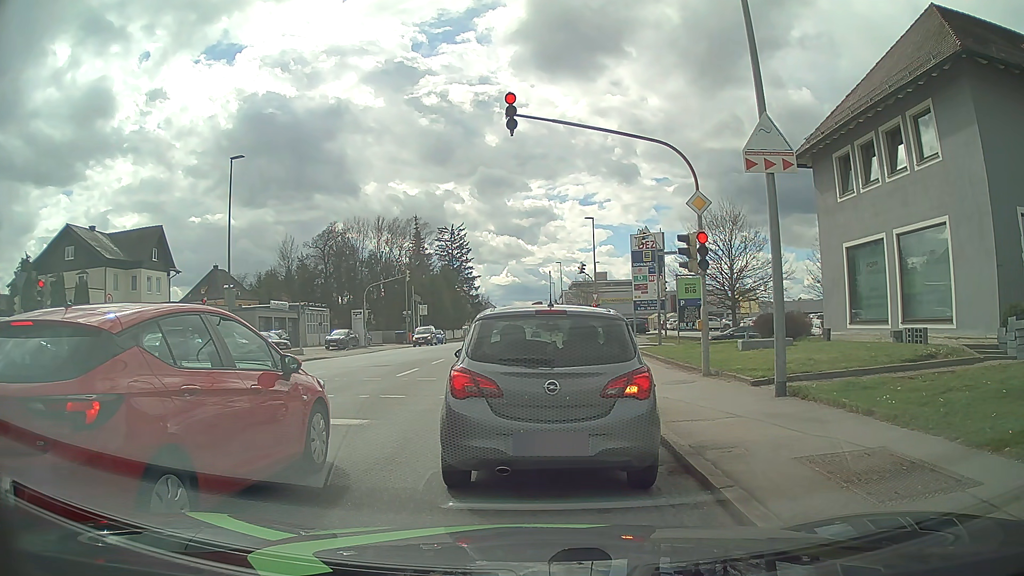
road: tertiary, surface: asphalt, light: Day
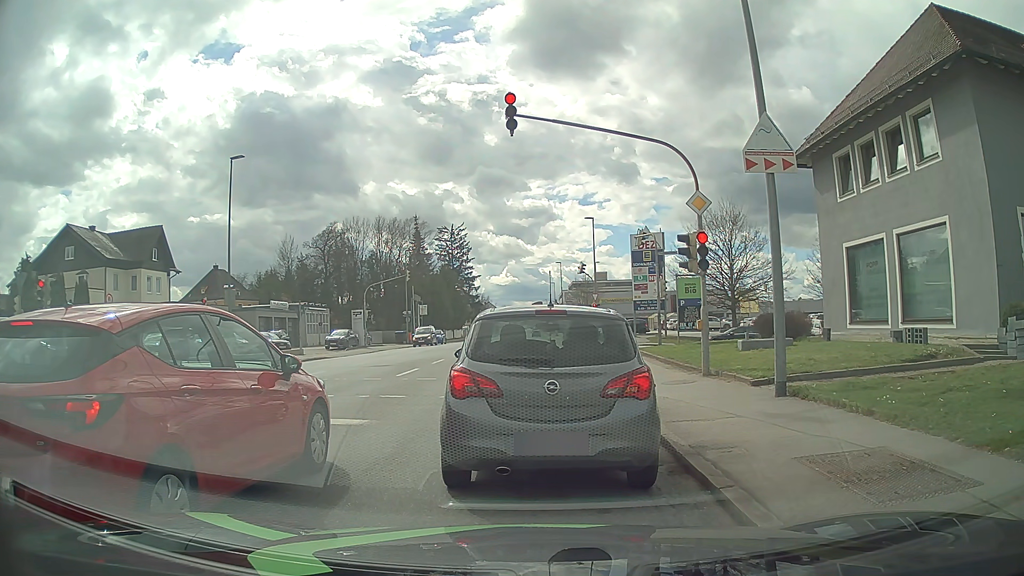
(0.0, 0.0) m; 0°
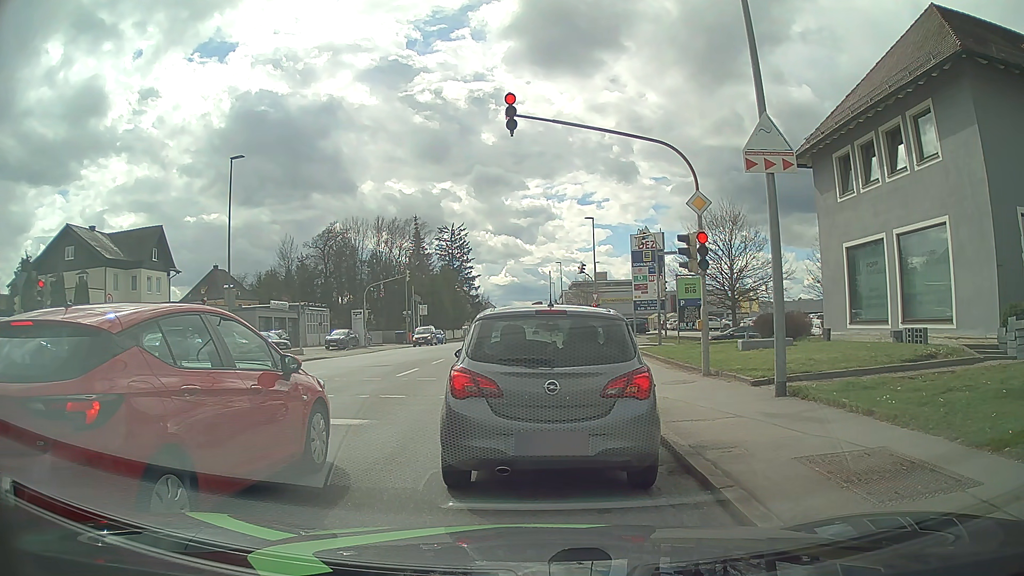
(0.0, 0.0) m; 0°
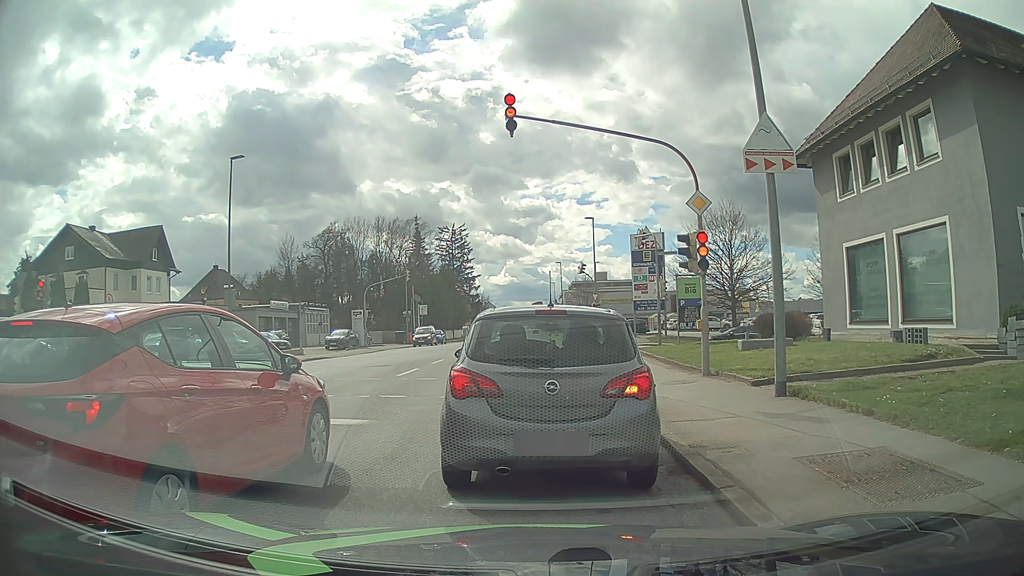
(0.0, 0.0) m; 0°
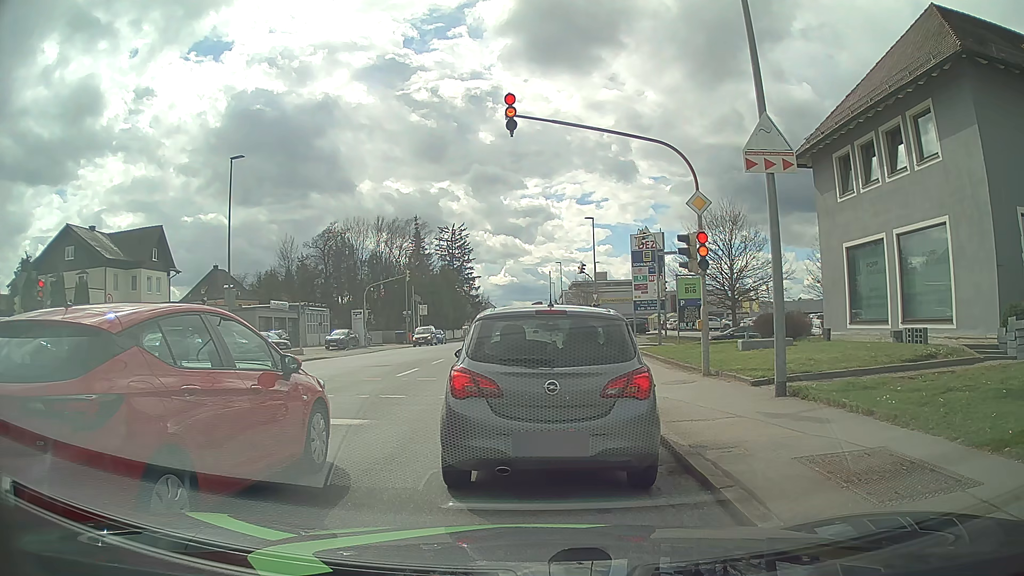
(0.0, 0.0) m; 0°
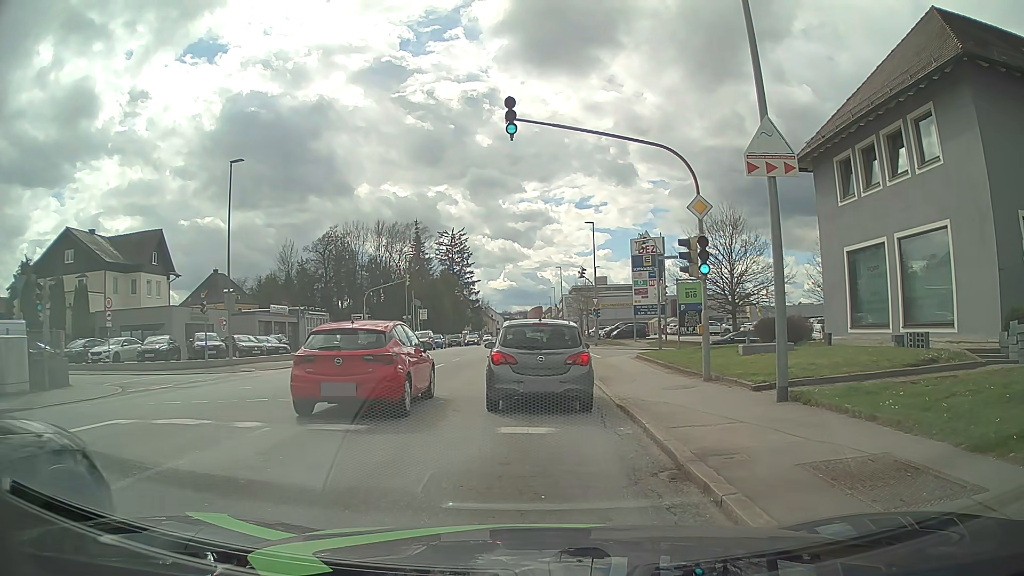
(0.0, +0.1) m; 0°
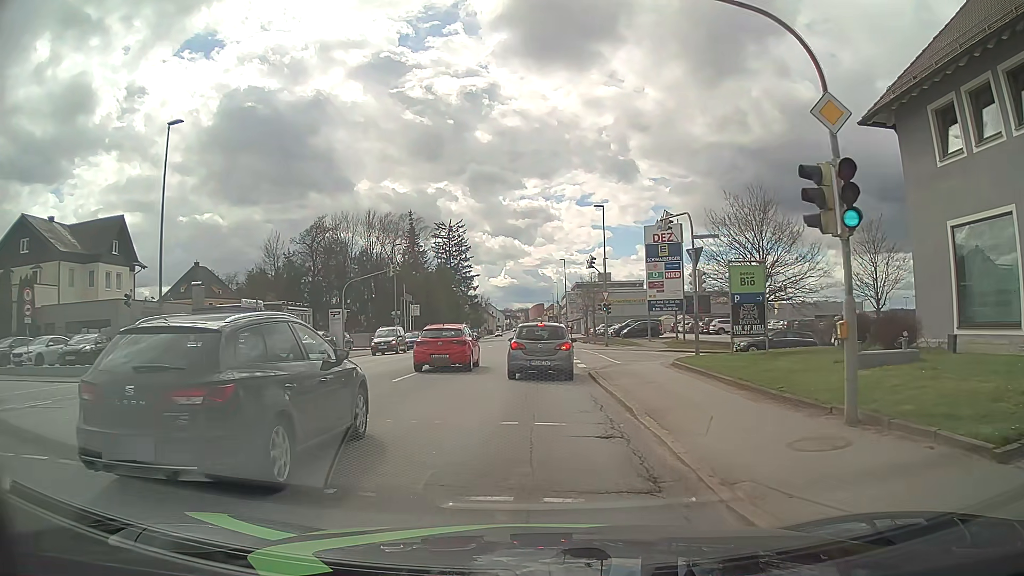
(-0.1, +7.4) m; 0°
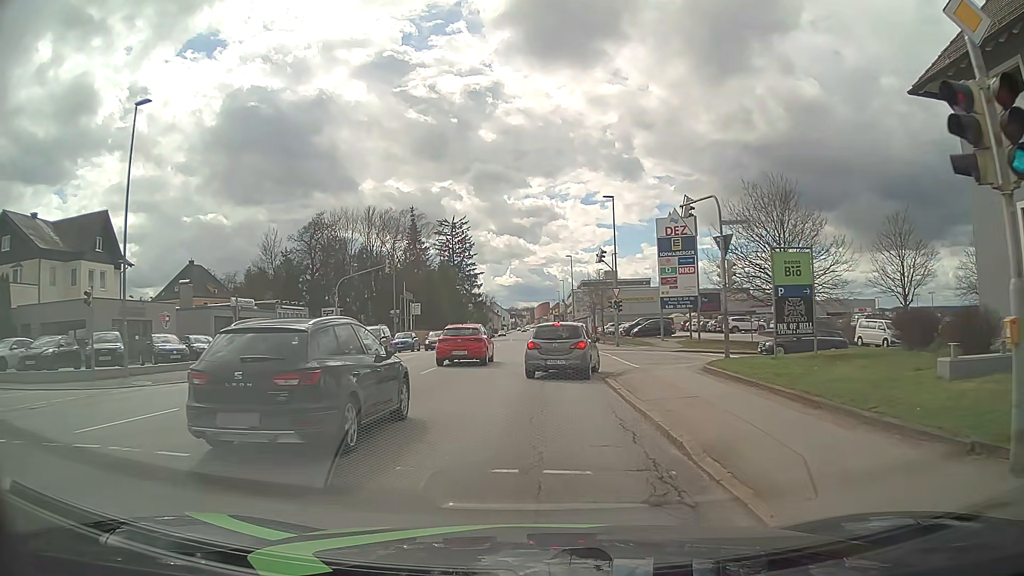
(0.0, +3.2) m; 0°
